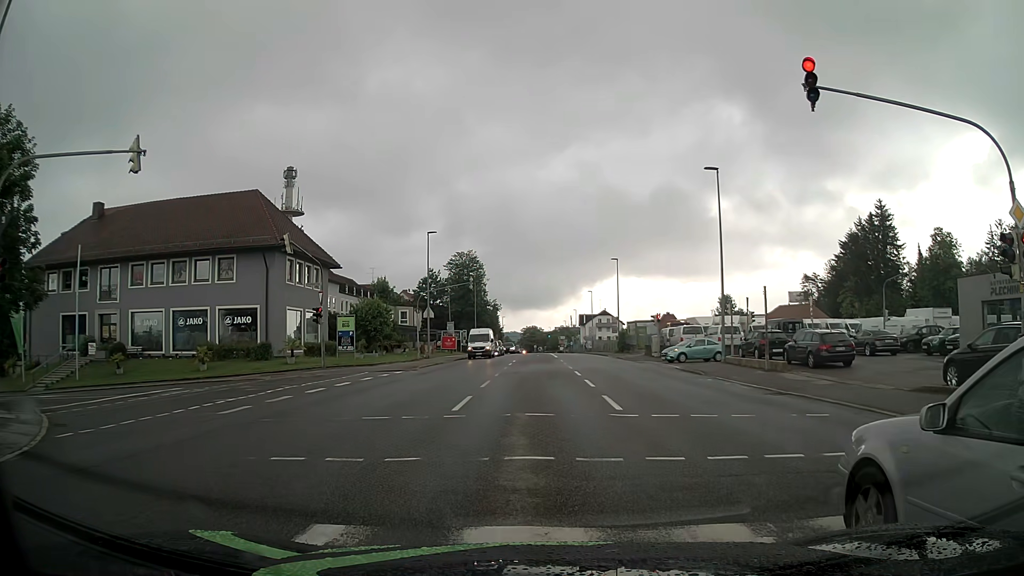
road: tertiary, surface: asphalt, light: Day
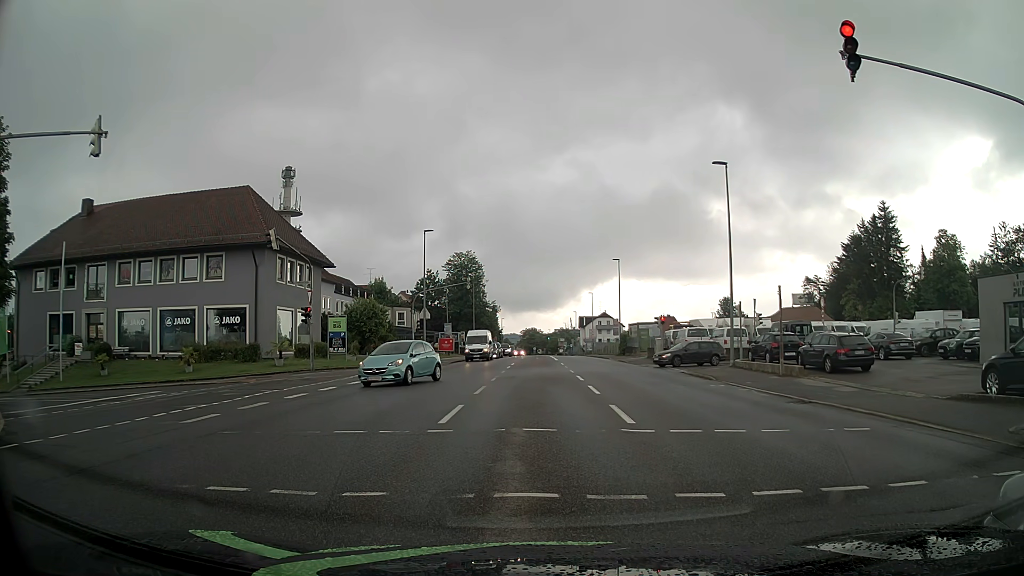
(0.0, +1.6) m; -1°
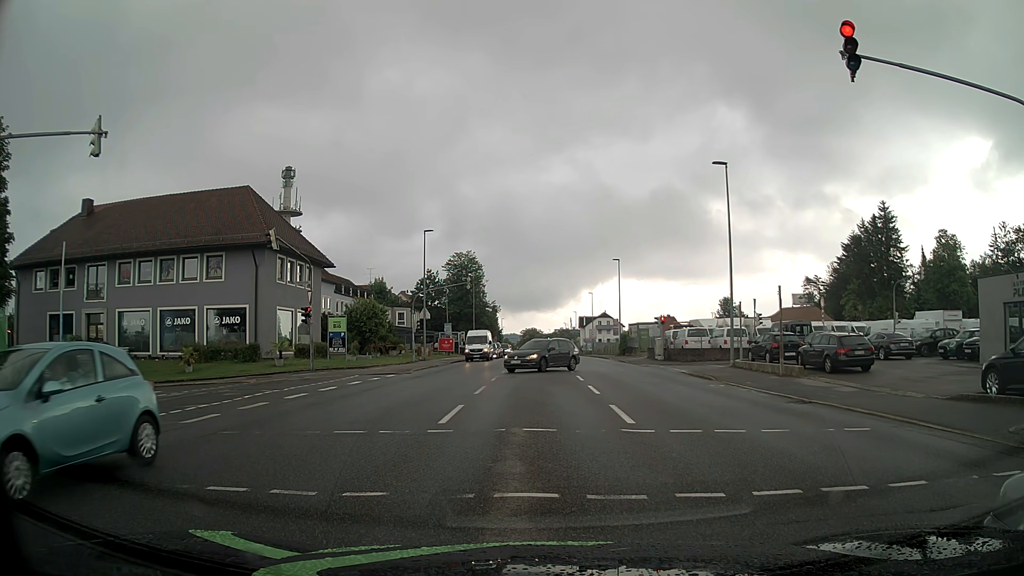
(0.0, 0.0) m; 0°
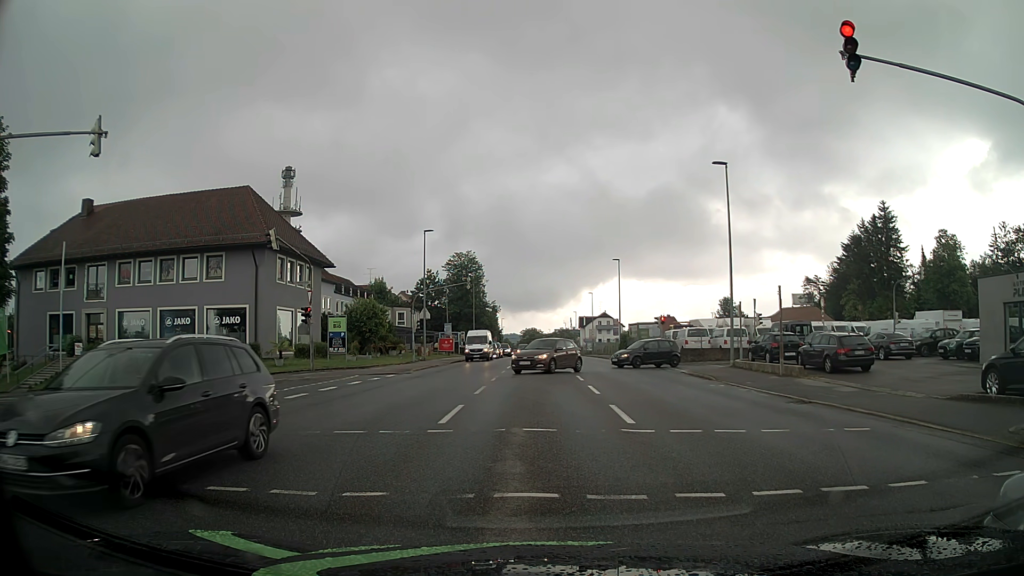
(0.0, 0.0) m; 0°
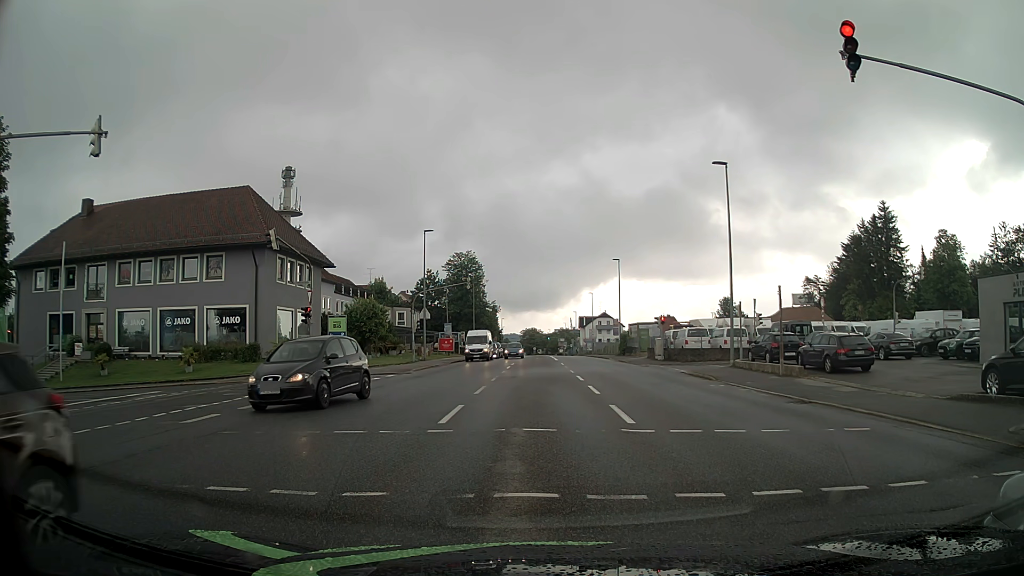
(0.0, 0.0) m; 0°
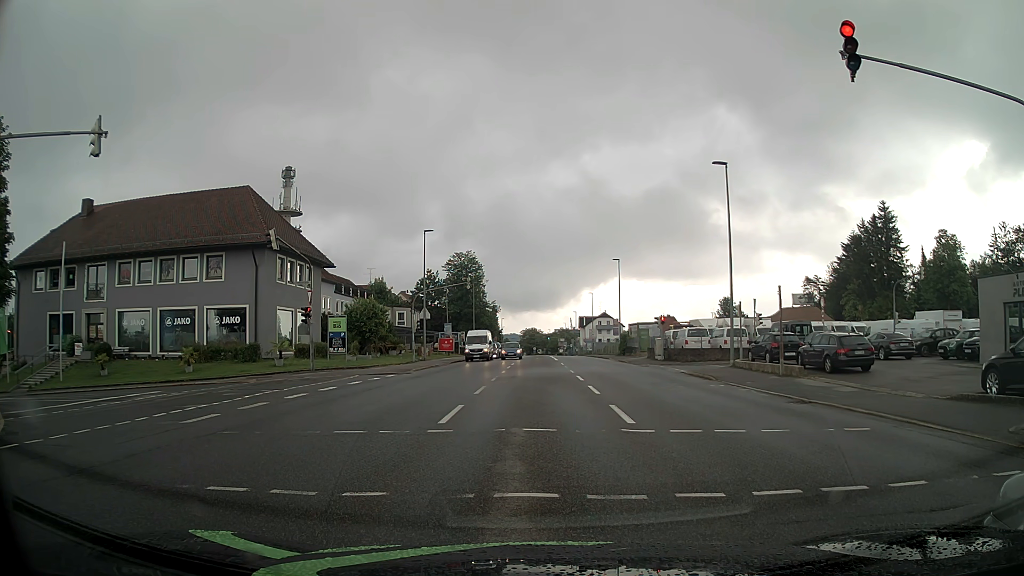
(0.0, 0.0) m; 0°
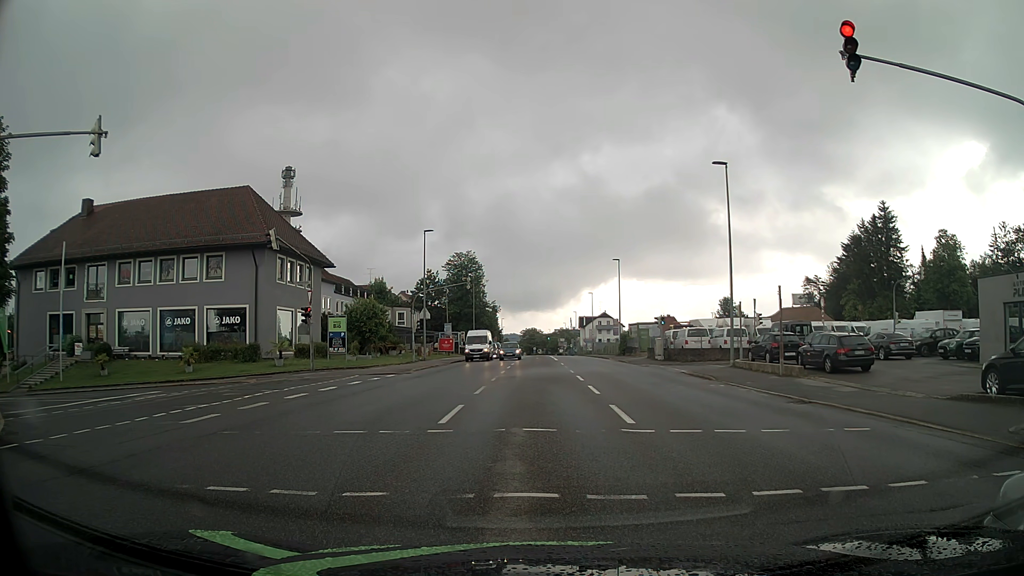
(0.0, 0.0) m; 0°
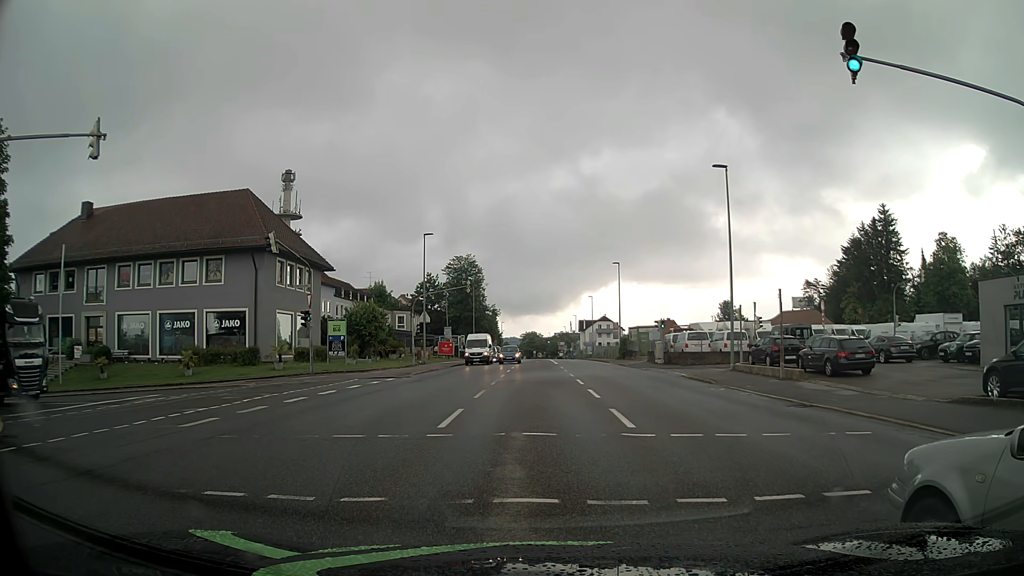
(0.0, 0.0) m; 0°
